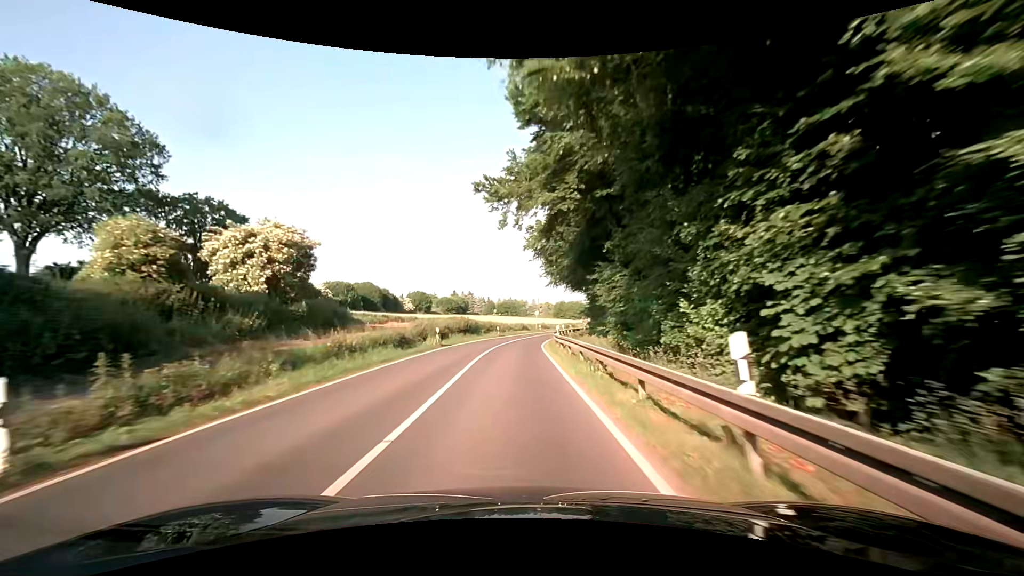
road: secondary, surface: asphalt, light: Day
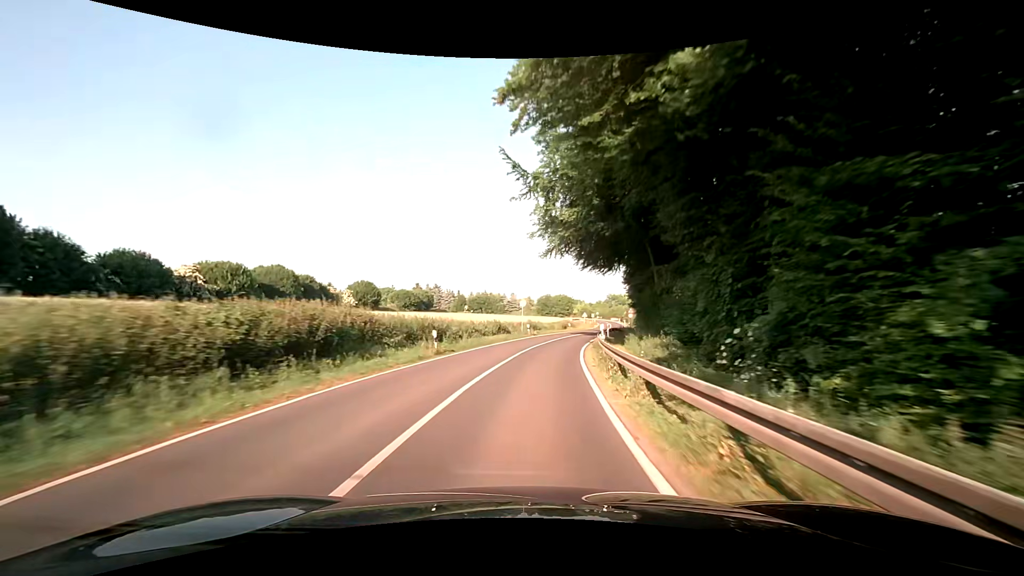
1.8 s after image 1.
(-0.5, +31.8) m; +1°
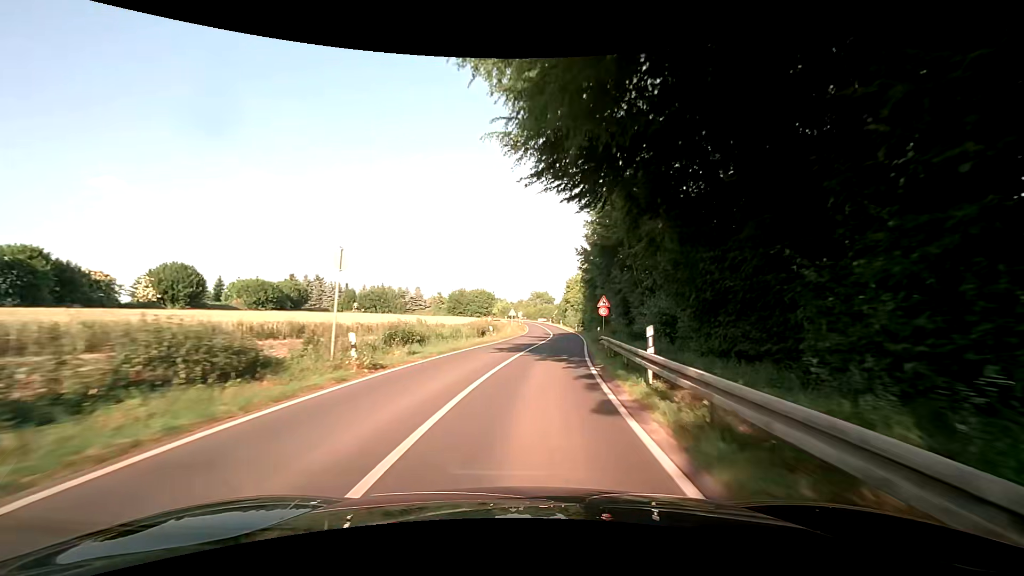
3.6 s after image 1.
(+2.1, +30.9) m; +9°
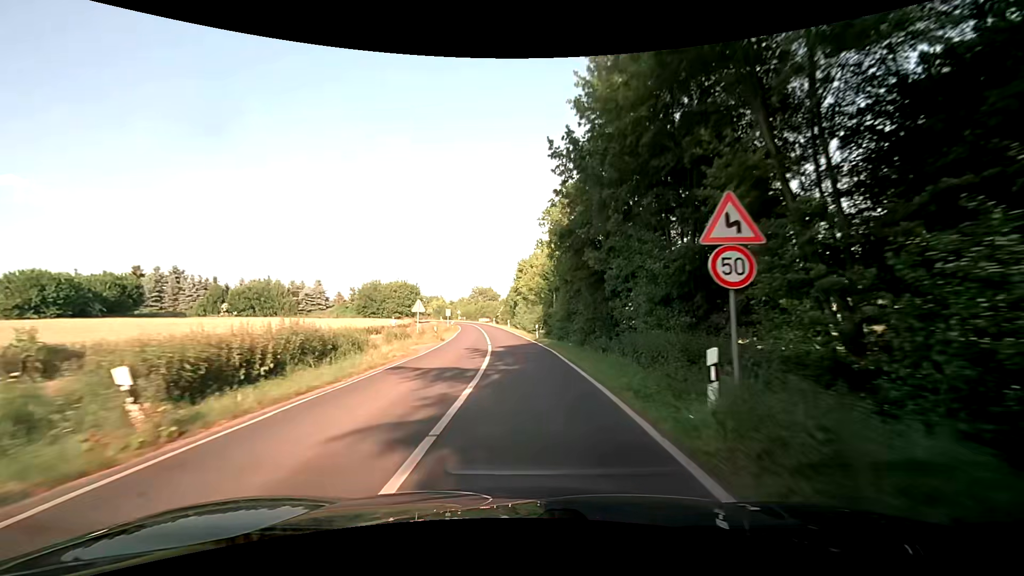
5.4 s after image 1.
(+2.1, +27.9) m; +8°
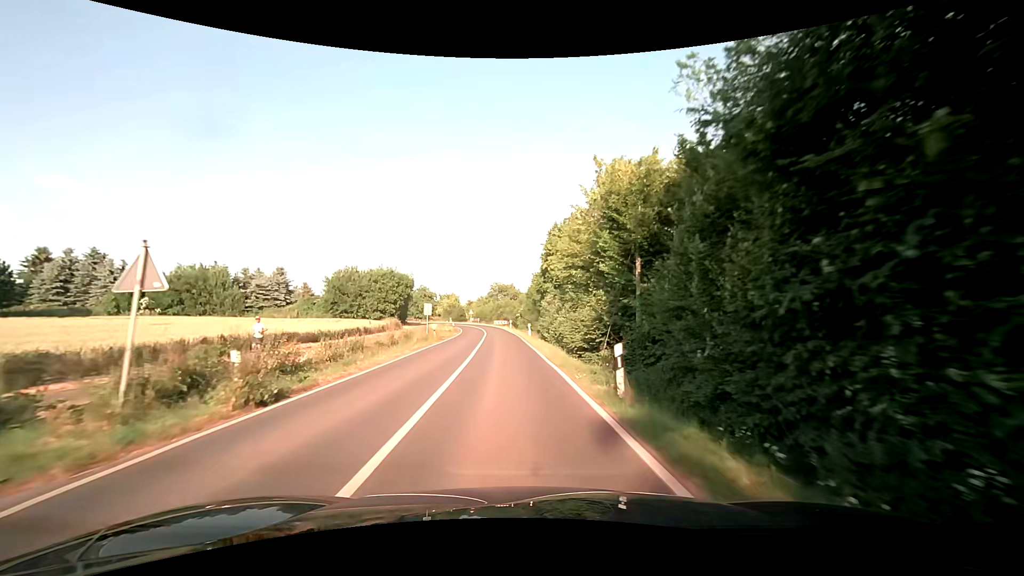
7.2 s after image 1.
(-0.4, +24.6) m; -4°
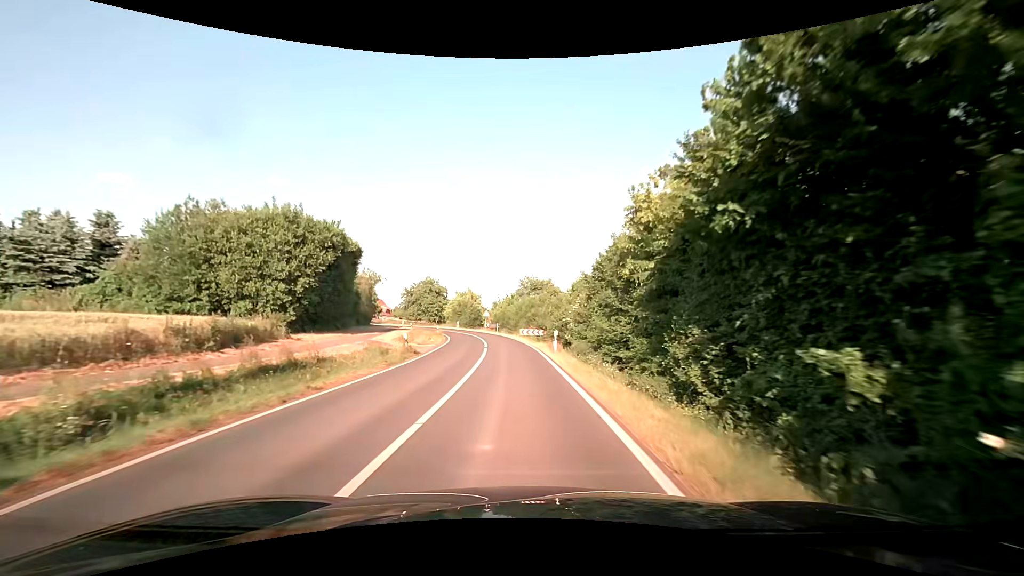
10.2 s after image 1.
(-1.1, +37.1) m; -4°
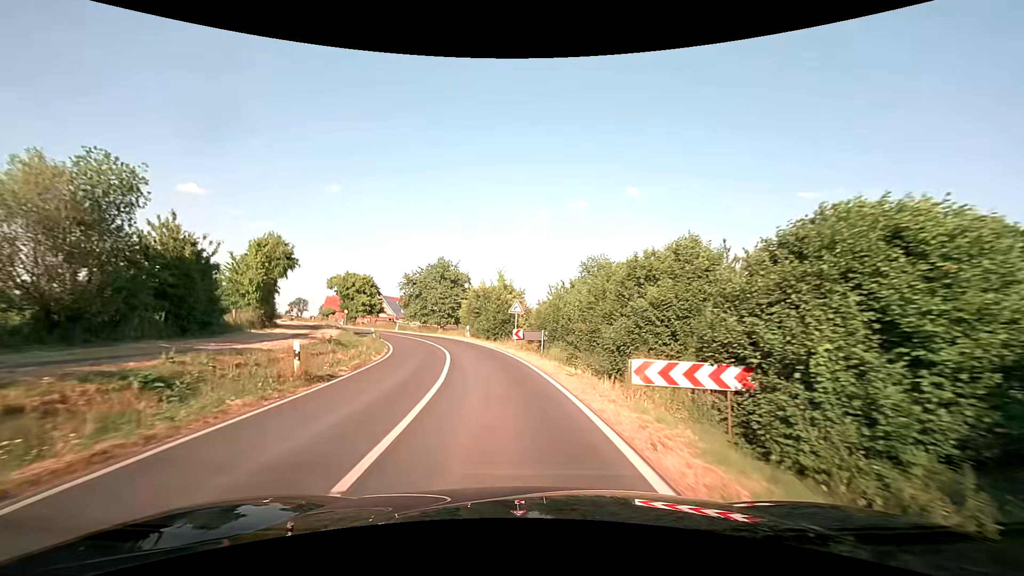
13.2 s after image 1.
(-1.0, +37.0) m; -5°
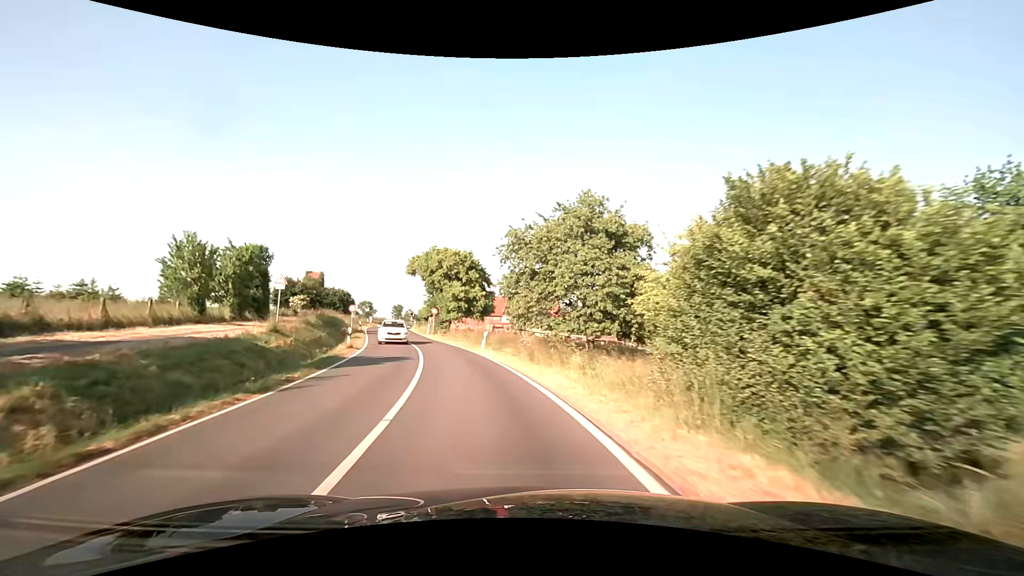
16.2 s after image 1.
(-4.9, +36.8) m; -17°
(-1, +10) (-2, +20) (-5, +29) (-8, +39) (-11, +48) (-14, +58) (-17, +68) (-20, +77) (-21, +87) (-22, +97) m
